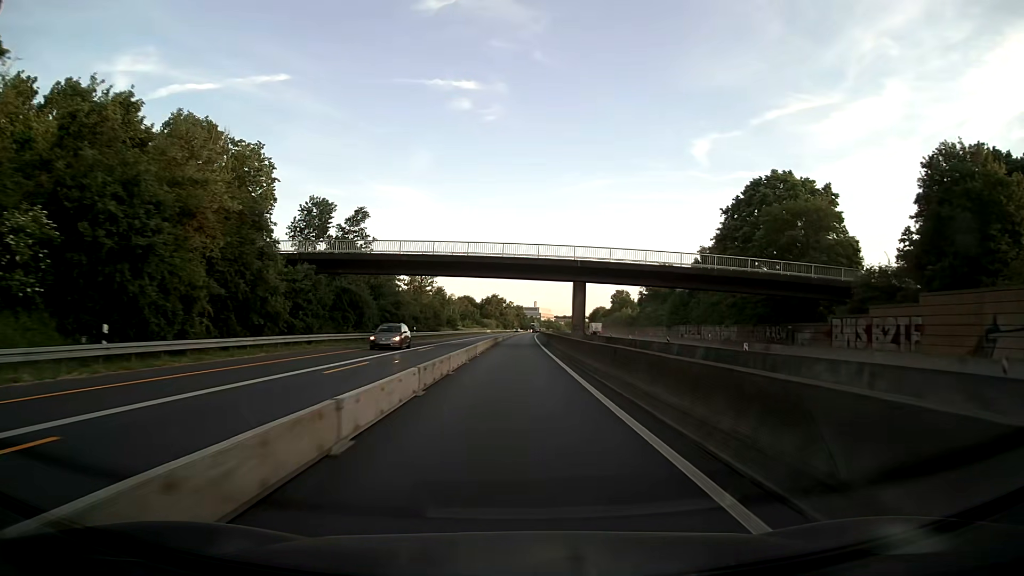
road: motorway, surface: asphalt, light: Day
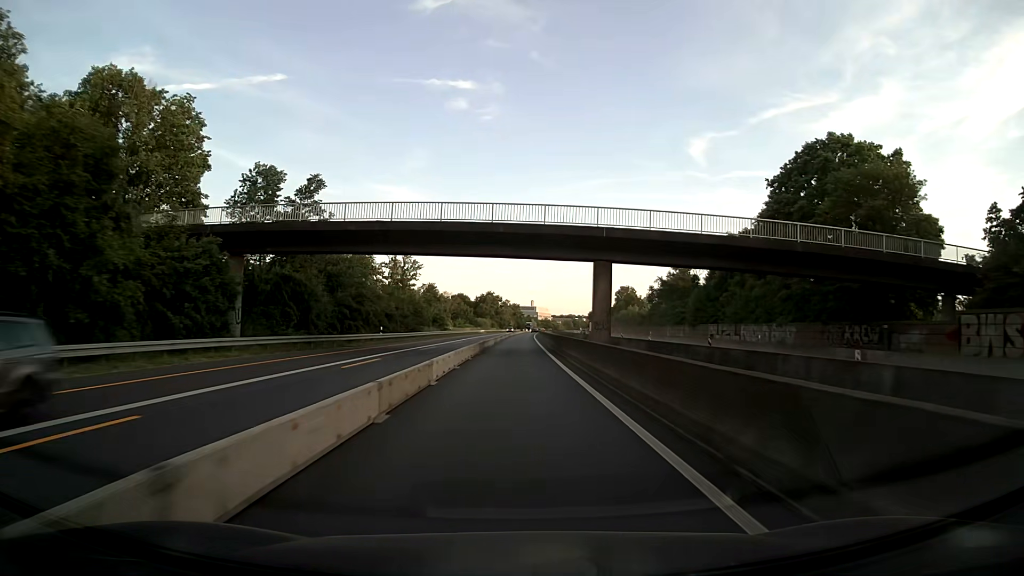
(0.0, +15.8) m; 0°
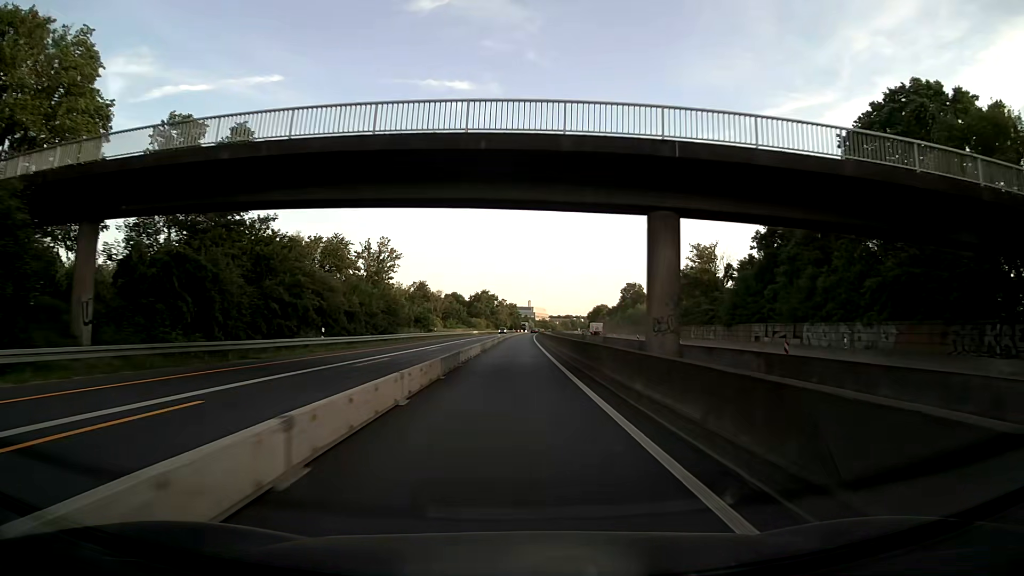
(0.0, +15.8) m; 0°
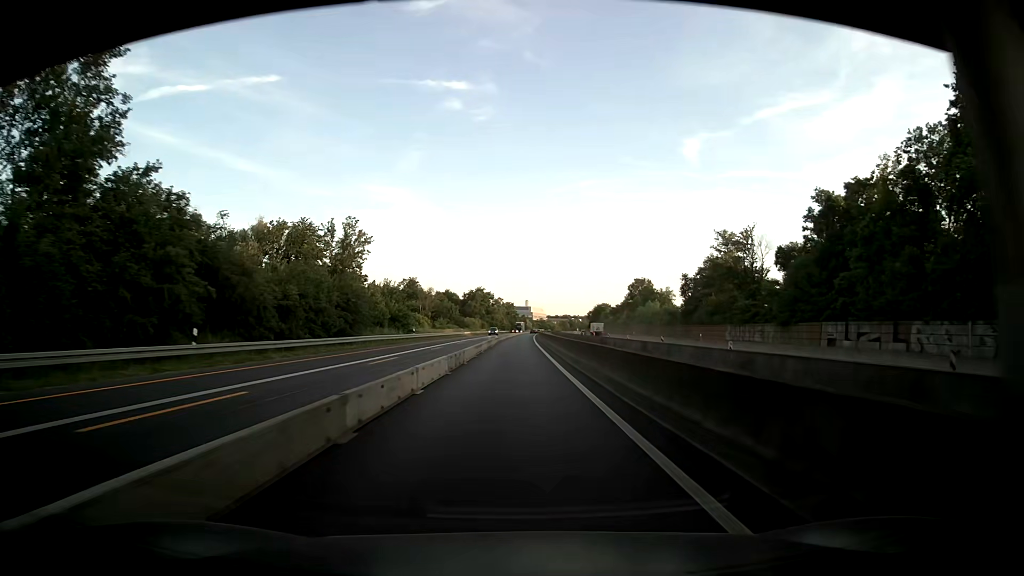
(0.0, +15.8) m; 0°
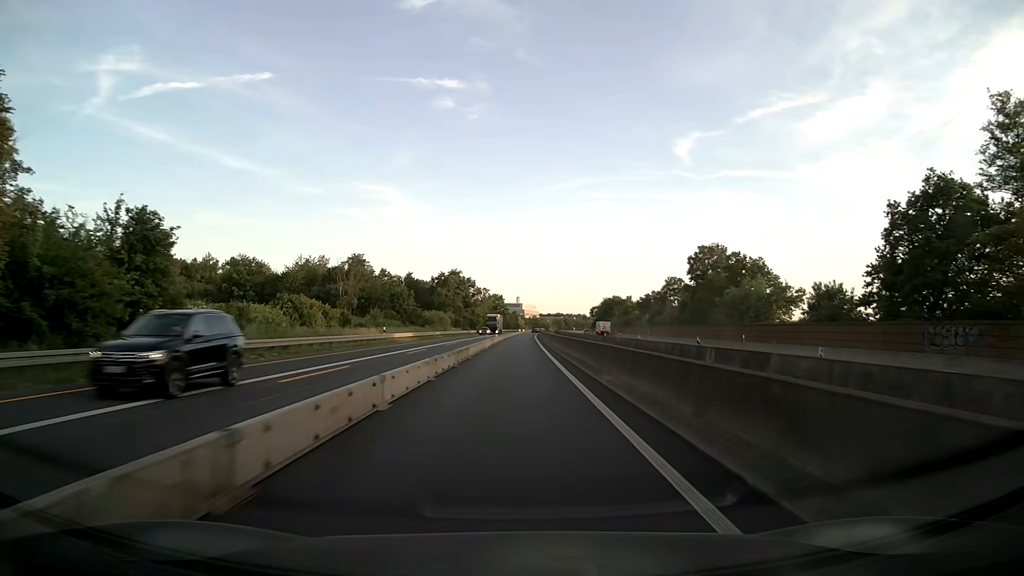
(+0.5, +63.3) m; +1°
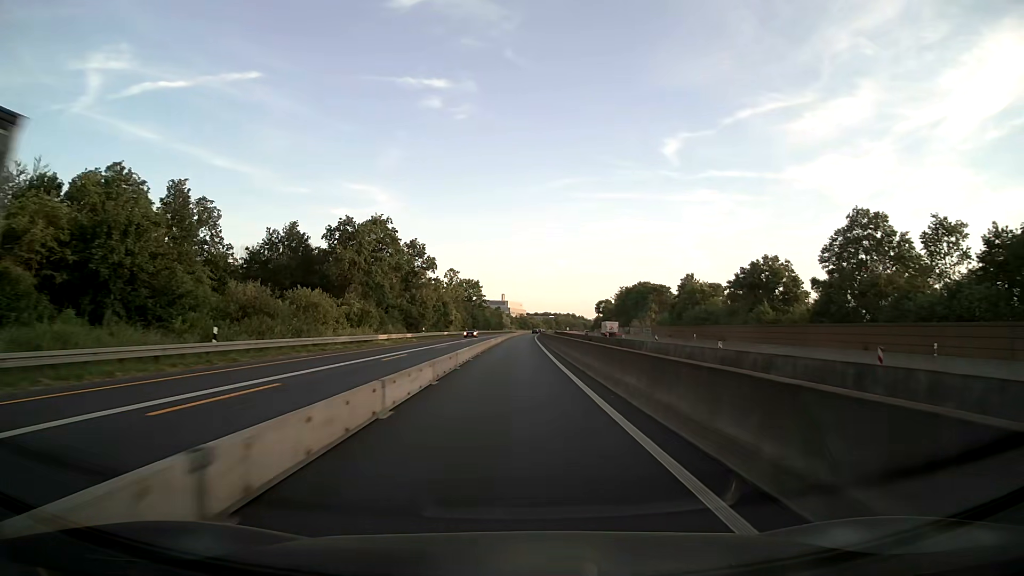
(+0.8, +79.1) m; +1°
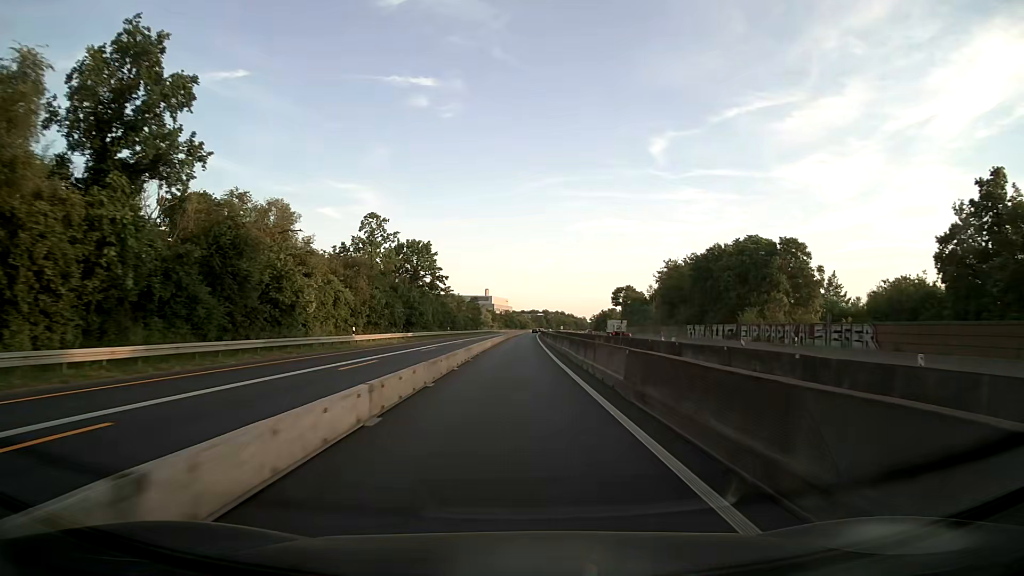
(+1.0, +79.2) m; +1°
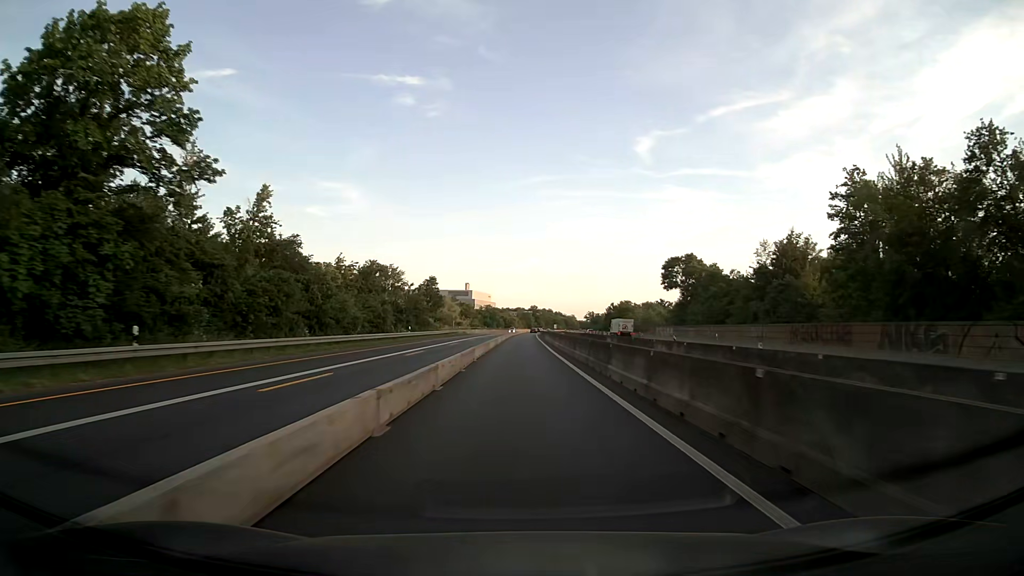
(+0.6, +79.2) m; +1°
(0, +10) (0, +20) (0, +30) (0, +40) (+1, +50) (+1, +60) (+1, +70) (+1, +80) (+1, +90) (+2, +100) m
